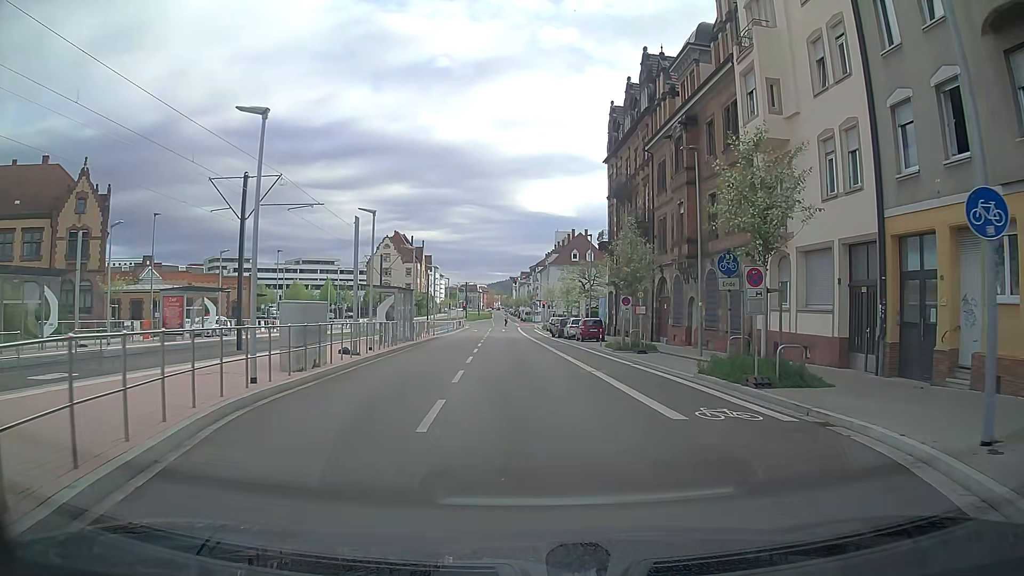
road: secondary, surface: asphalt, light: Day
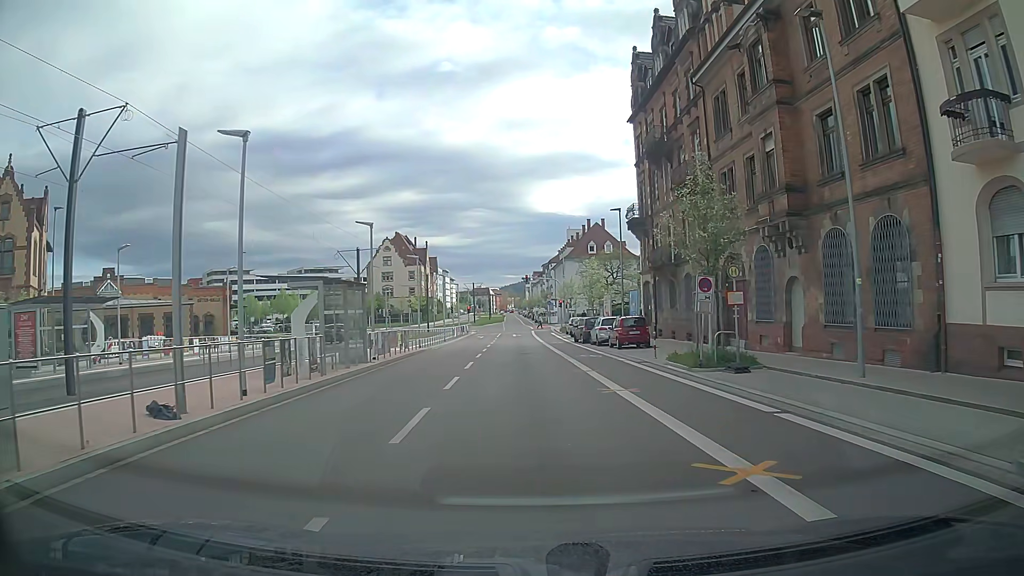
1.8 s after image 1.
(0.0, +12.2) m; -1°
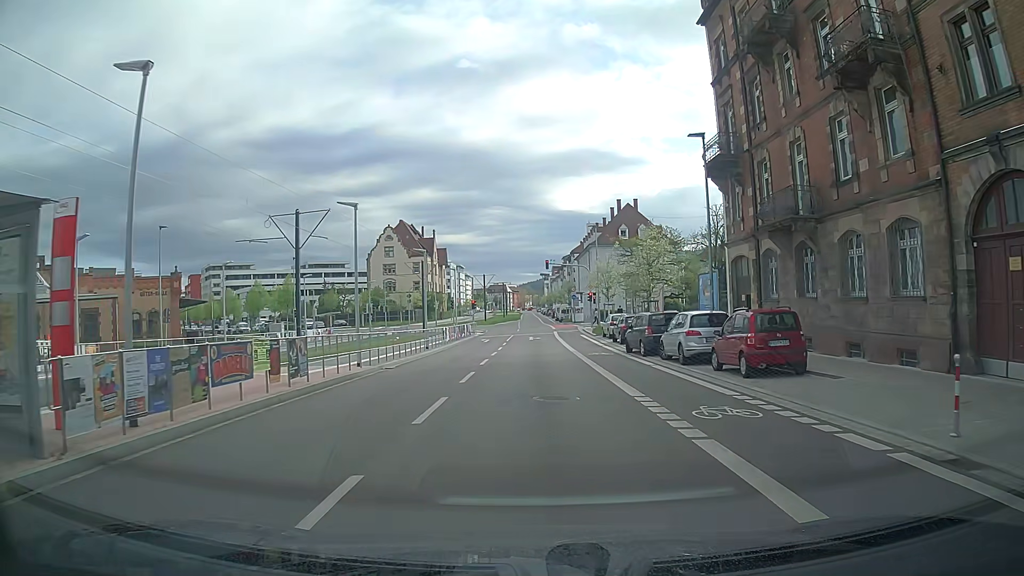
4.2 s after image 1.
(-0.2, +16.9) m; -1°
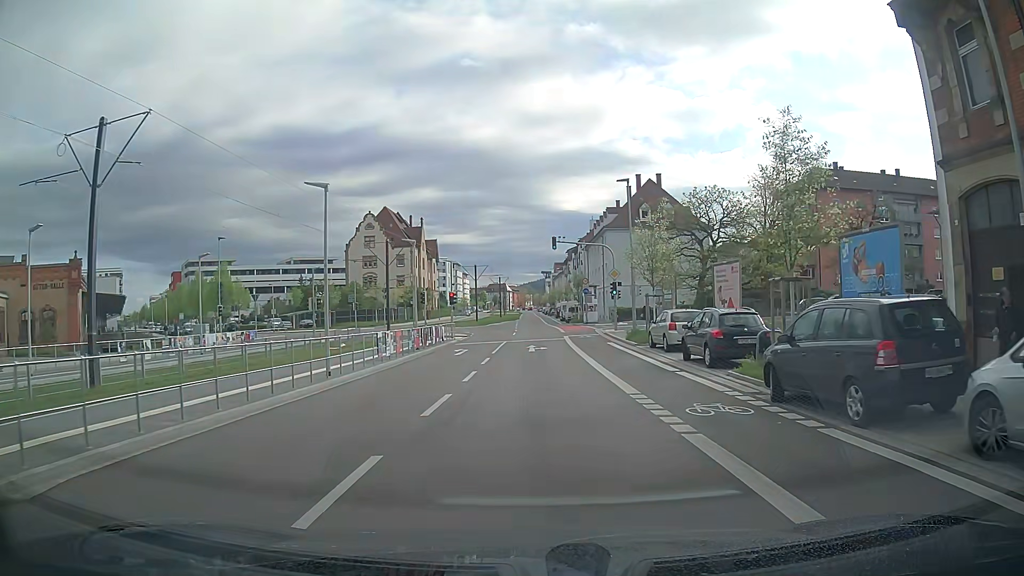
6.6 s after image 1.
(-0.3, +17.2) m; -1°
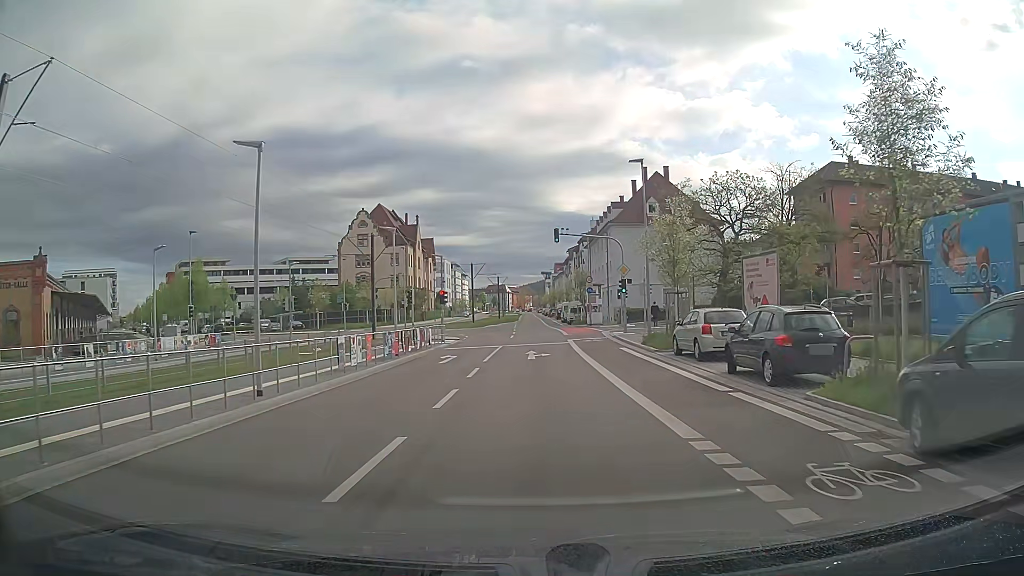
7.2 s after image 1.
(0.0, +4.7) m; 0°
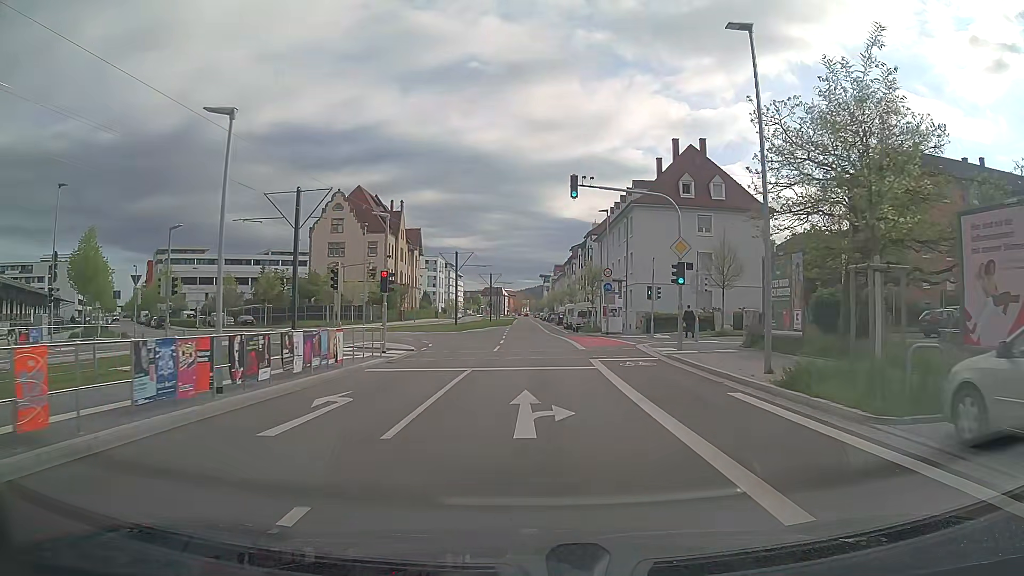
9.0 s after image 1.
(0.0, +15.6) m; 0°
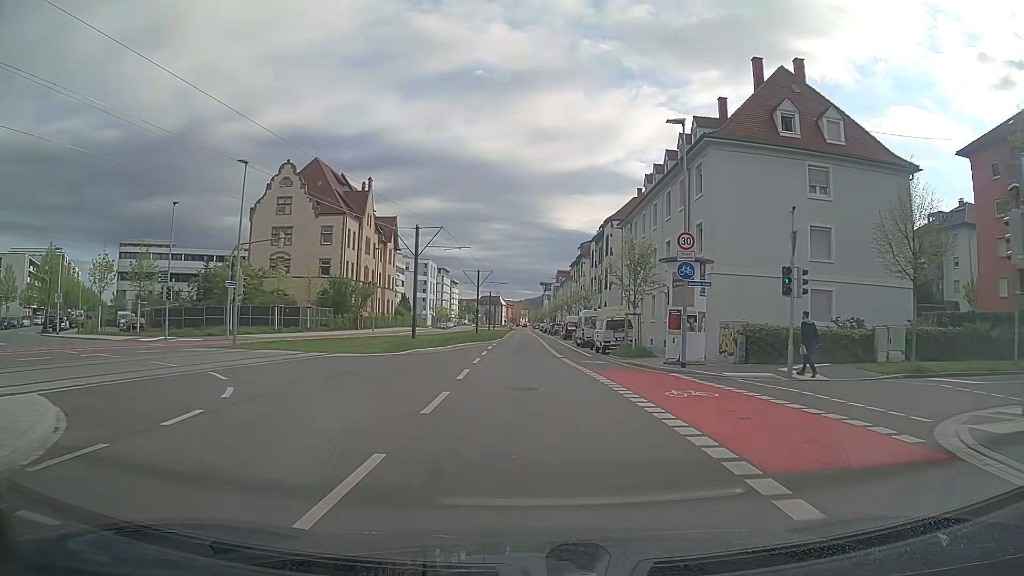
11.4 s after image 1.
(+0.2, +22.9) m; 0°
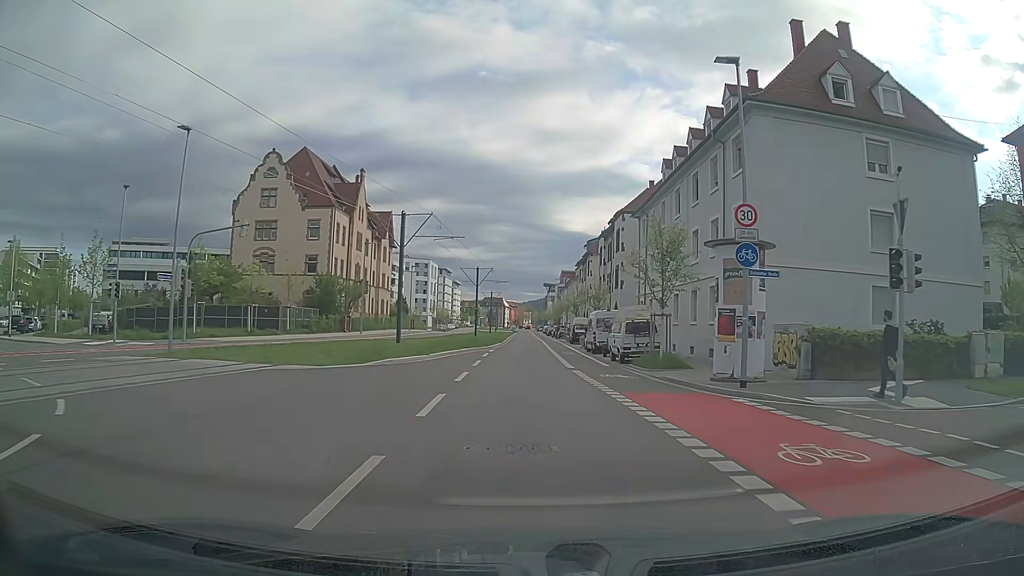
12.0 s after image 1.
(0.0, +6.0) m; 0°
(0, +10) (0, +20) (0, +30) (-1, +40) (-1, +50) (-1, +60) (-1, +70) (-1, +80) (-1, +90) (-2, +100) m
